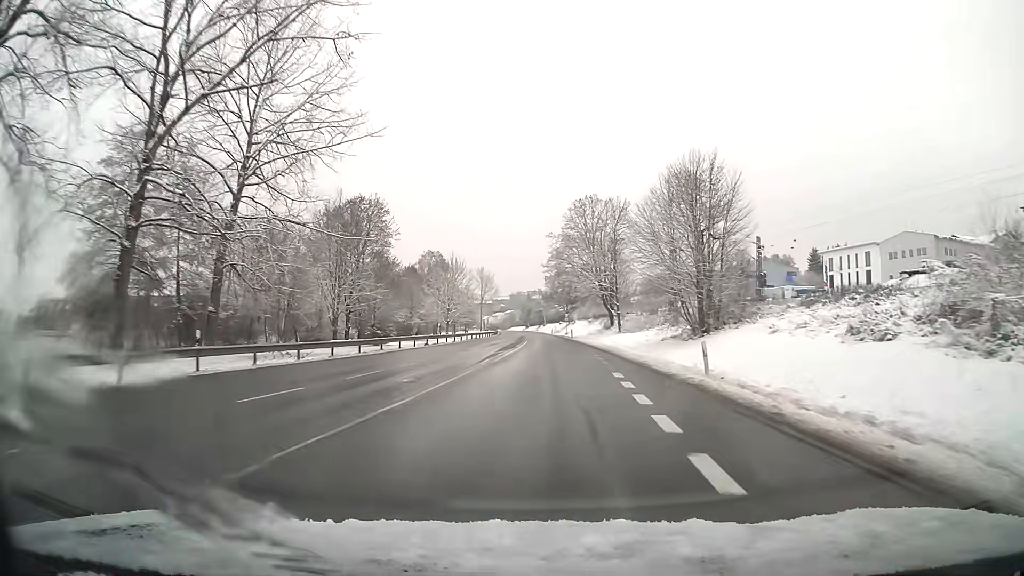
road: primary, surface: asphalt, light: Day
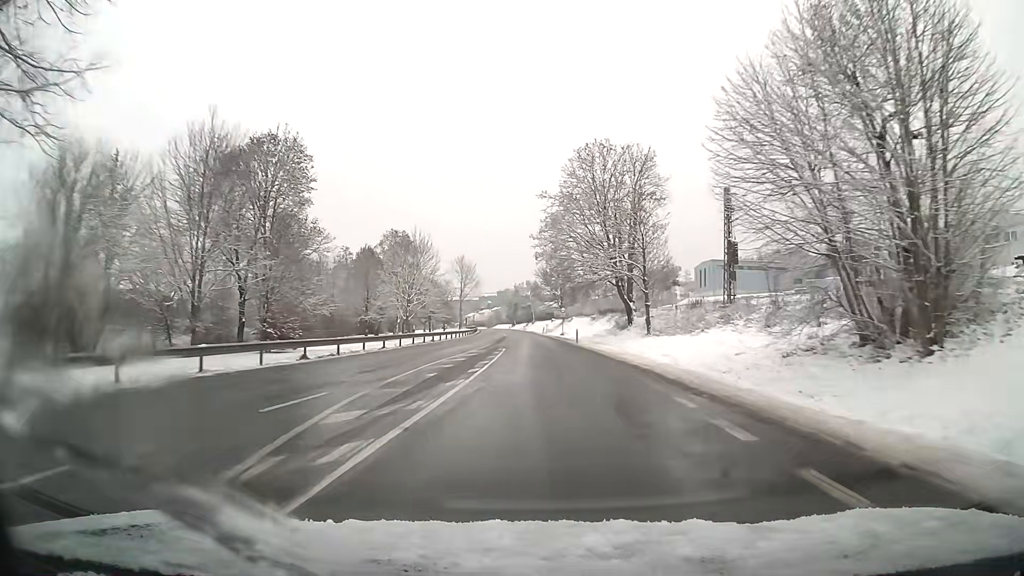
(+0.2, +25.9) m; +1°
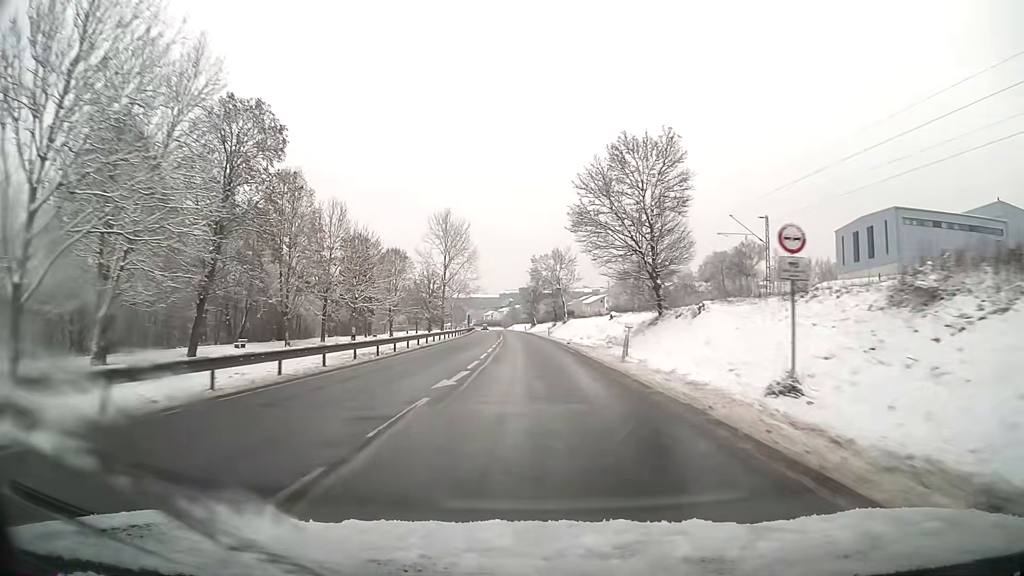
(-1.2, +68.8) m; -2°
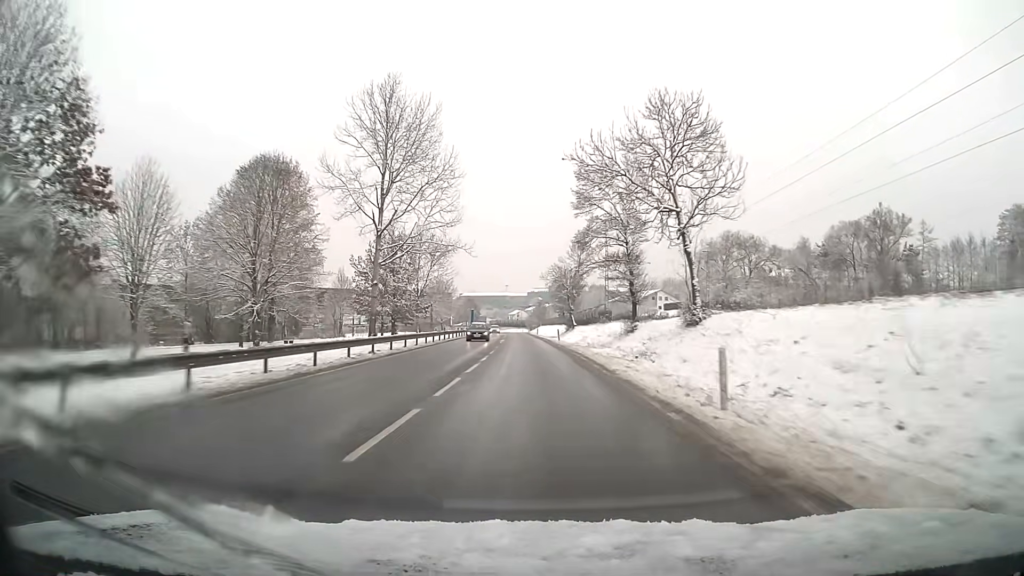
(-1.1, +58.5) m; -2°
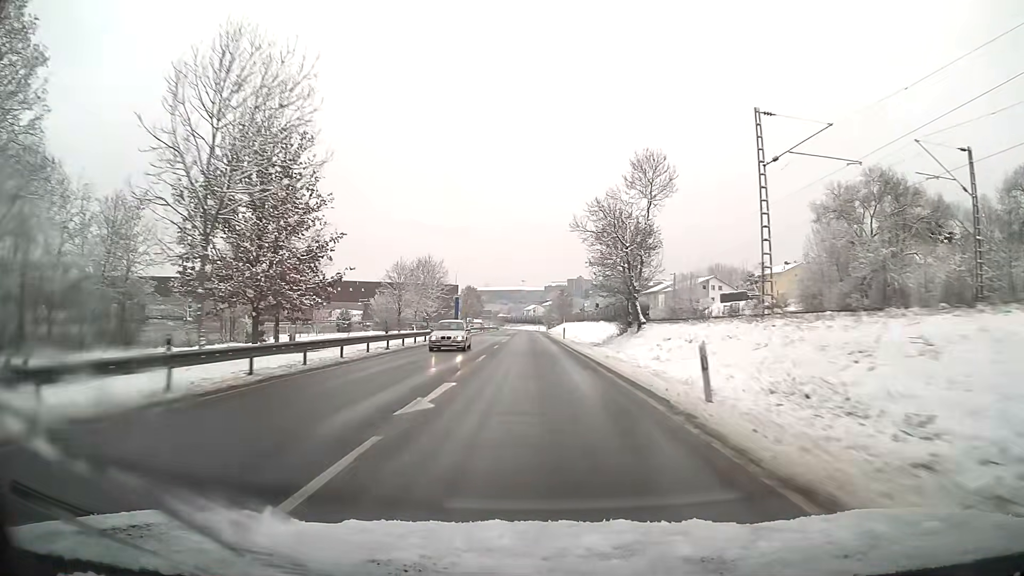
(-0.6, +45.3) m; -1°
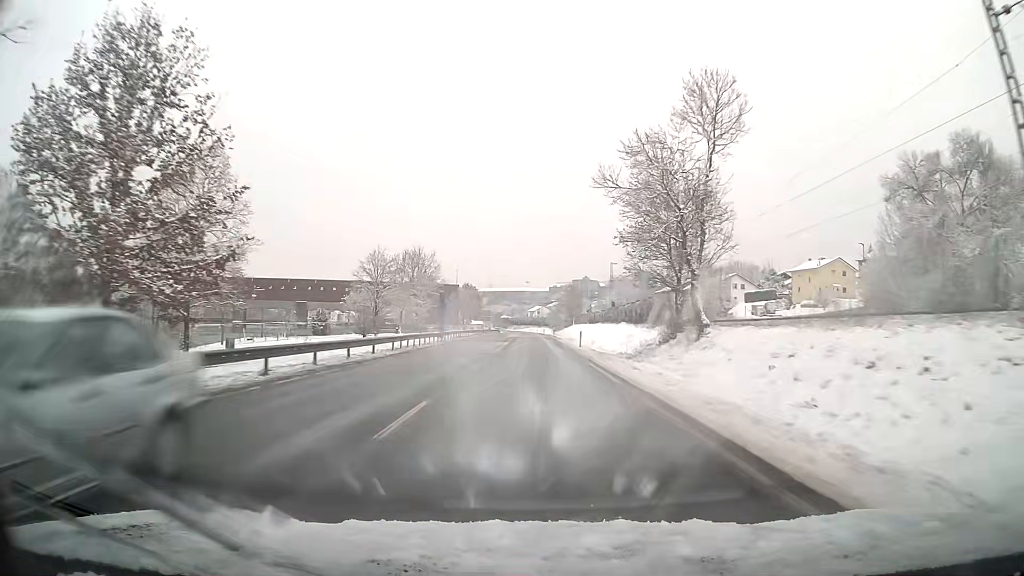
(0.0, +15.2) m; 0°
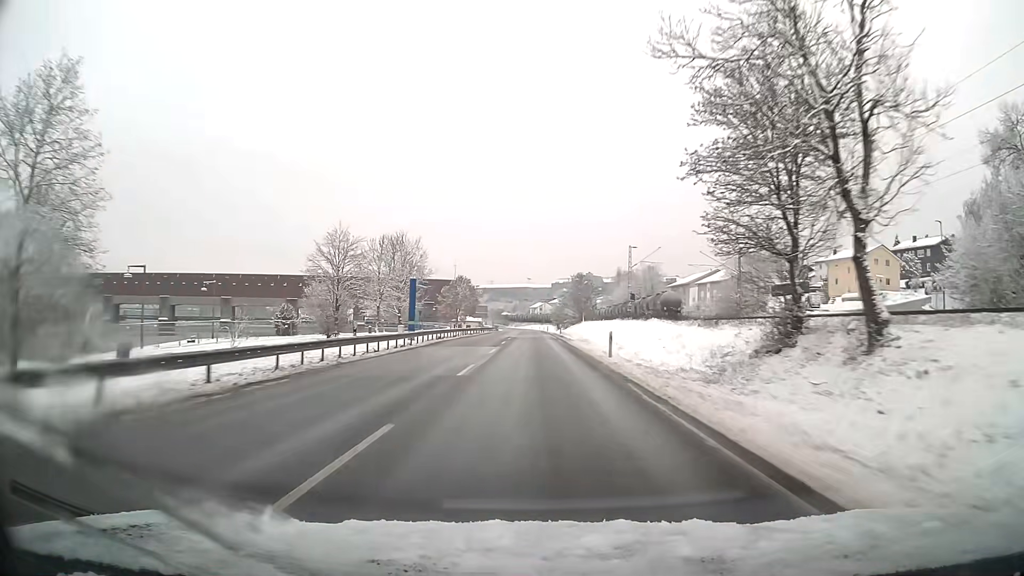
(0.0, +15.3) m; 0°
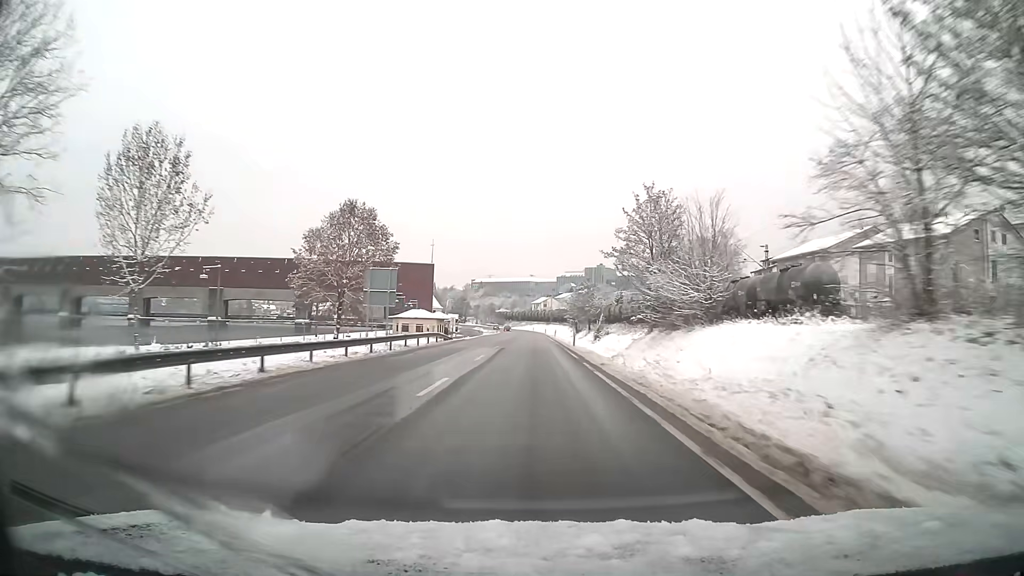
(0.0, +77.2) m; 0°
(0, +10) (0, +20) (0, +30) (0, +40) (0, +50) (0, +60) (0, +70) (0, +80) (0, +90) (0, +100) m
